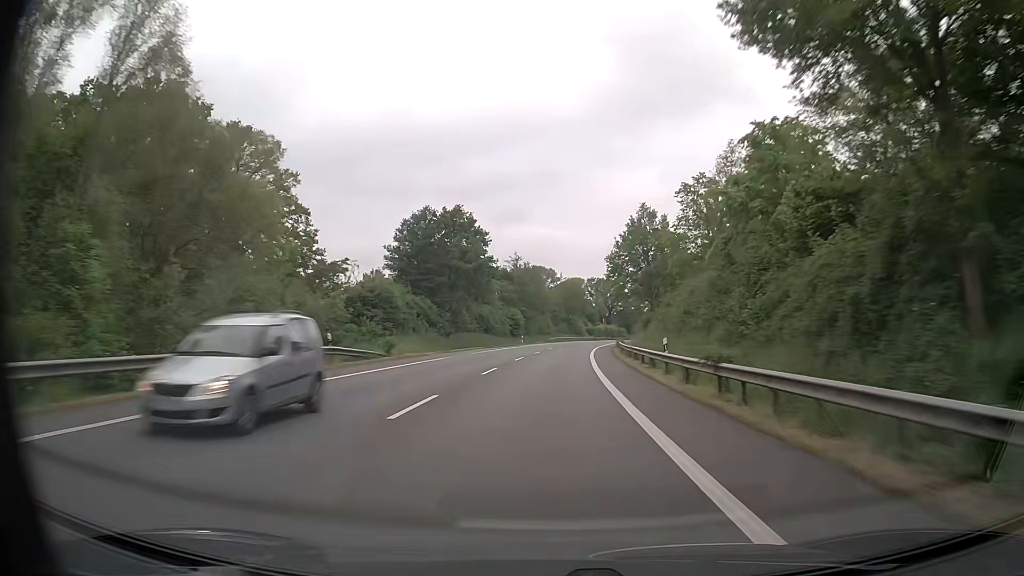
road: primary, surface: asphalt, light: Day
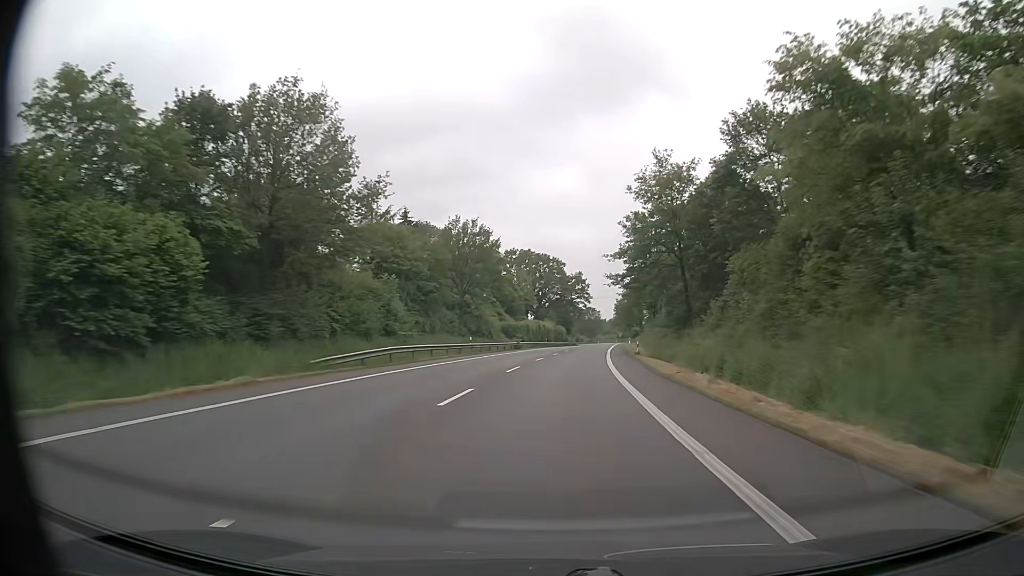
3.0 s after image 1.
(+5.1, +82.8) m; +7°
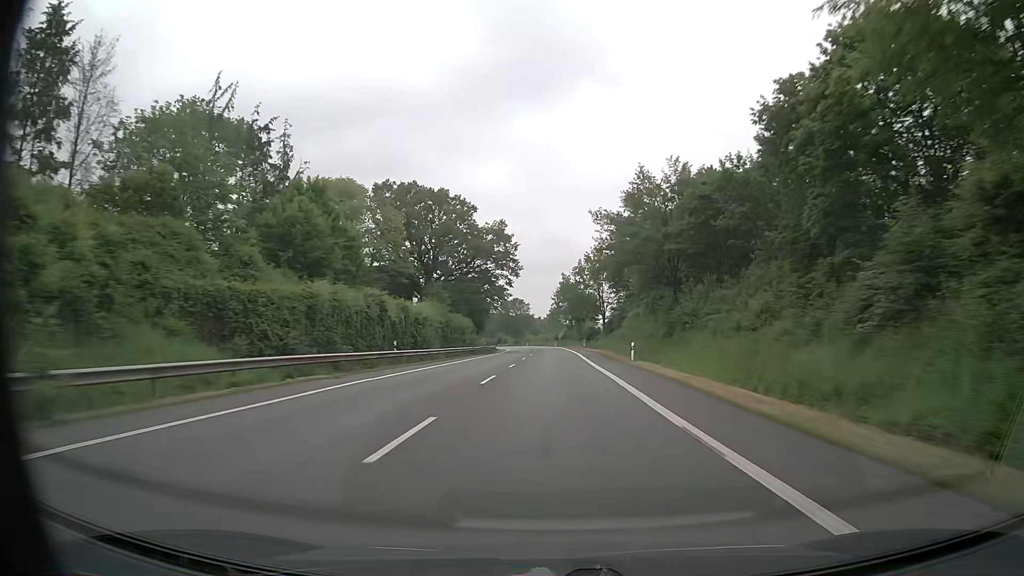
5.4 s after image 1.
(+3.4, +66.3) m; +6°
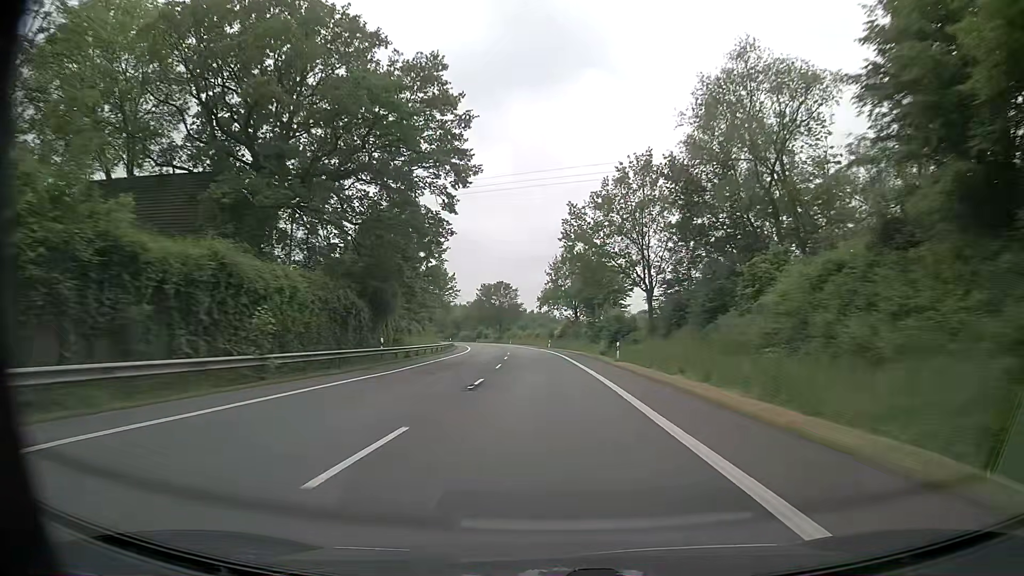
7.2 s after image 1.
(+0.7, +49.9) m; +1°
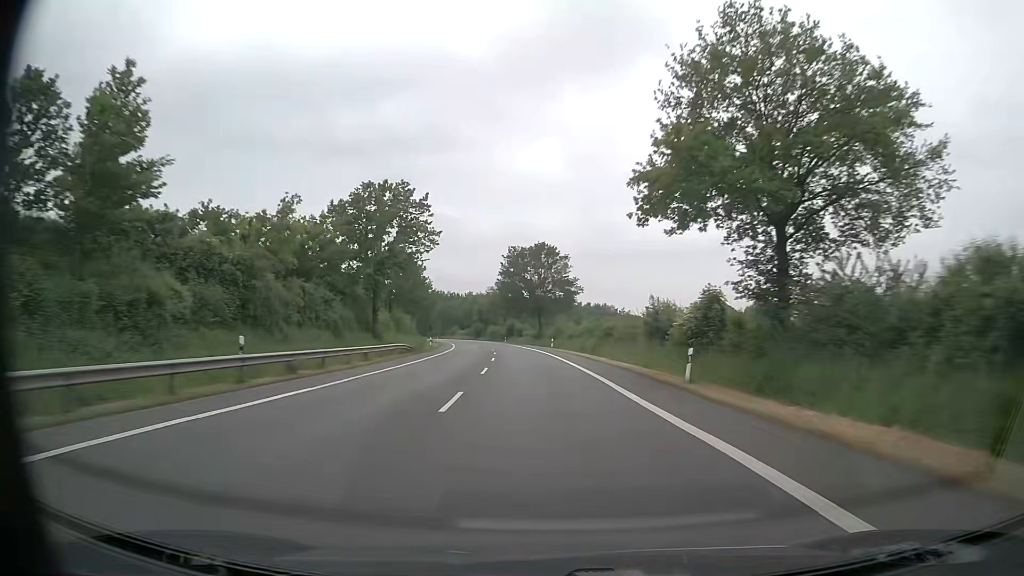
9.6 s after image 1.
(-2.4, +66.6) m; -5°
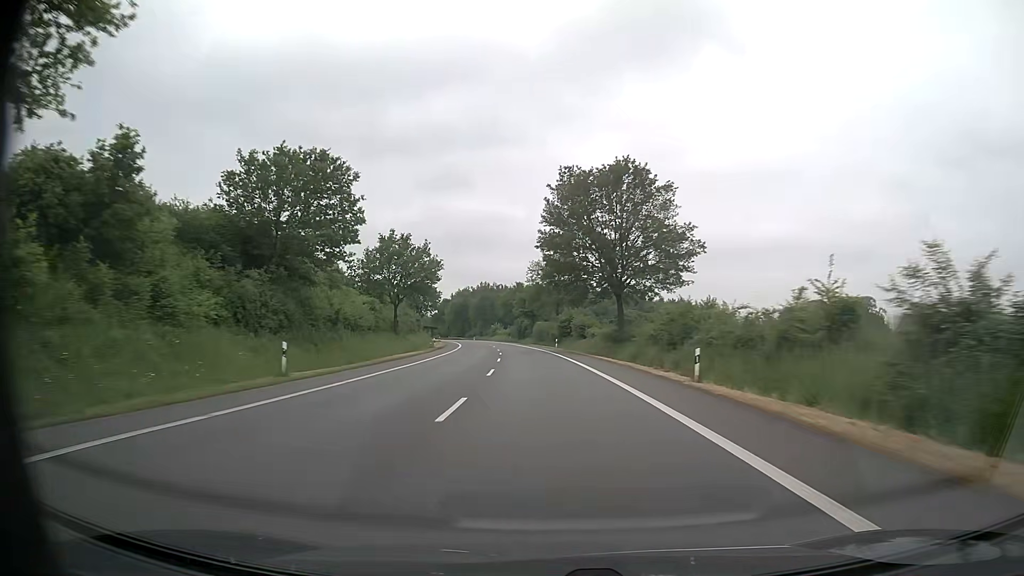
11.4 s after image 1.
(-2.1, +50.0) m; -5°
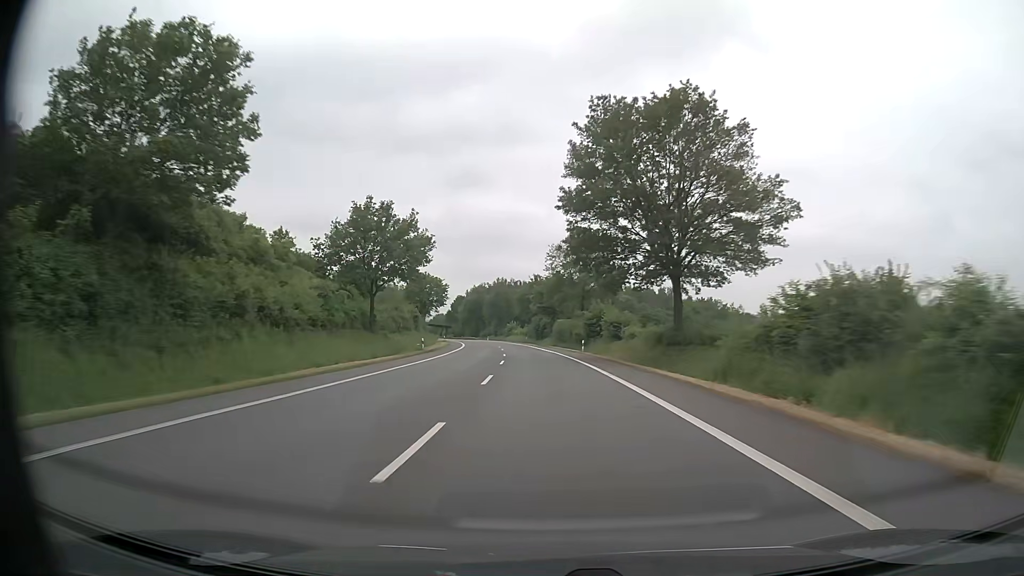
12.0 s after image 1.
(-0.3, +16.7) m; -2°
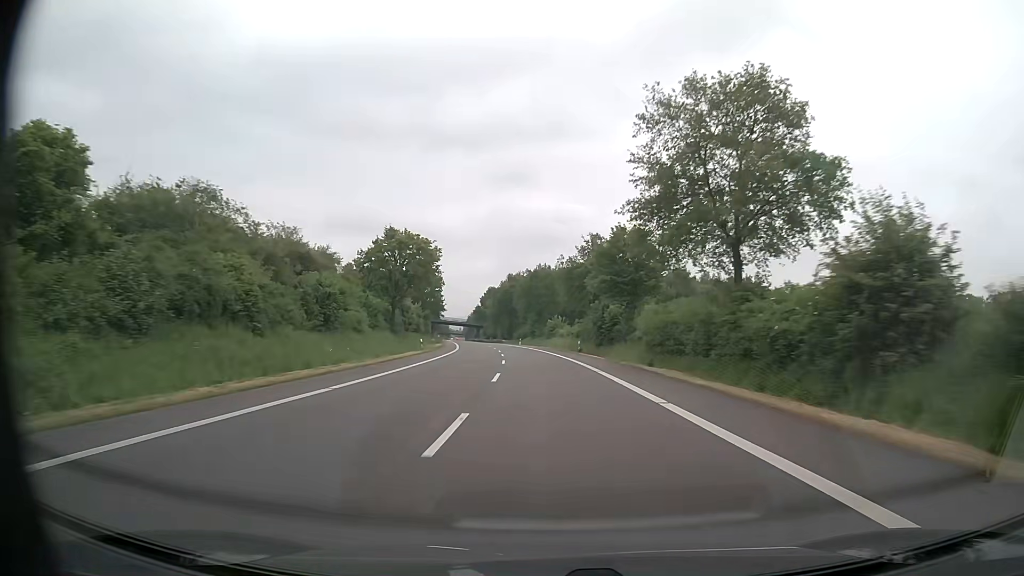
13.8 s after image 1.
(-1.8, +50.0) m; -4°
(0, +10) (0, +20) (-1, +30) (-1, +40) (-2, +50) (-2, +60) (-3, +70) (-5, +80) (-6, +90) (-7, +100) m
